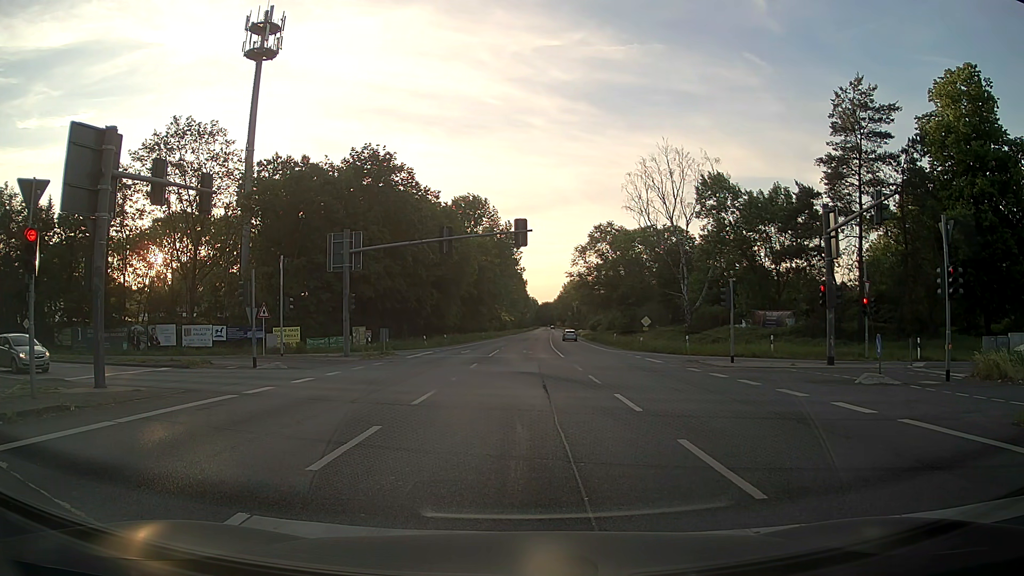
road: primary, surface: asphalt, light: Day
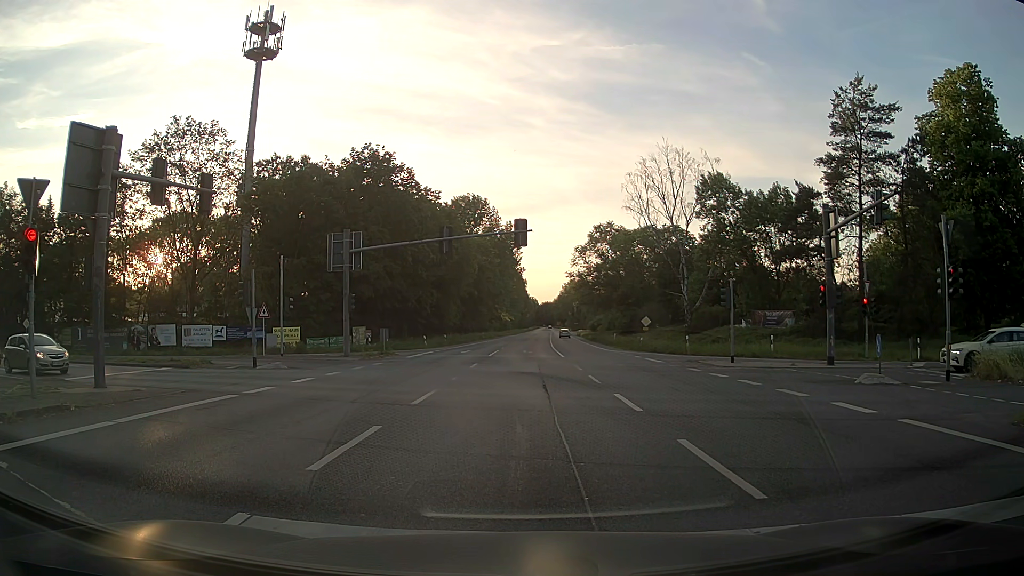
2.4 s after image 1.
(0.0, 0.0) m; 0°
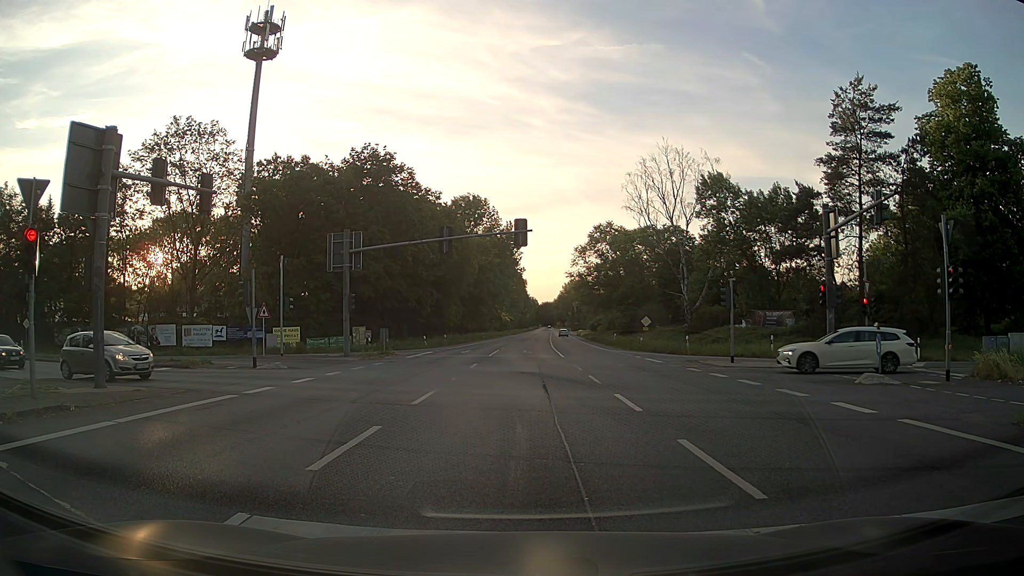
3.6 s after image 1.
(0.0, 0.0) m; 0°
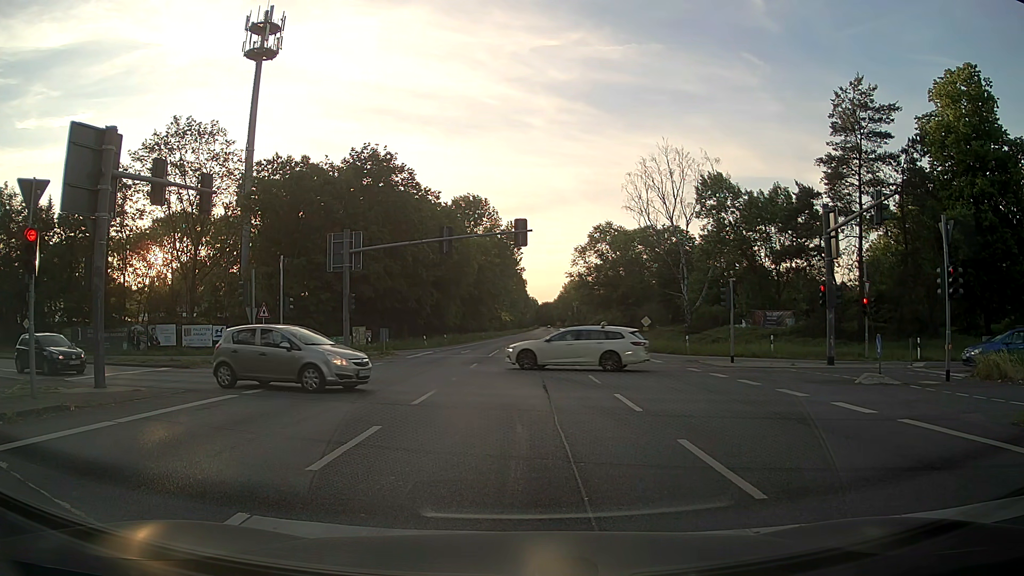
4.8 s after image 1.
(0.0, 0.0) m; 0°
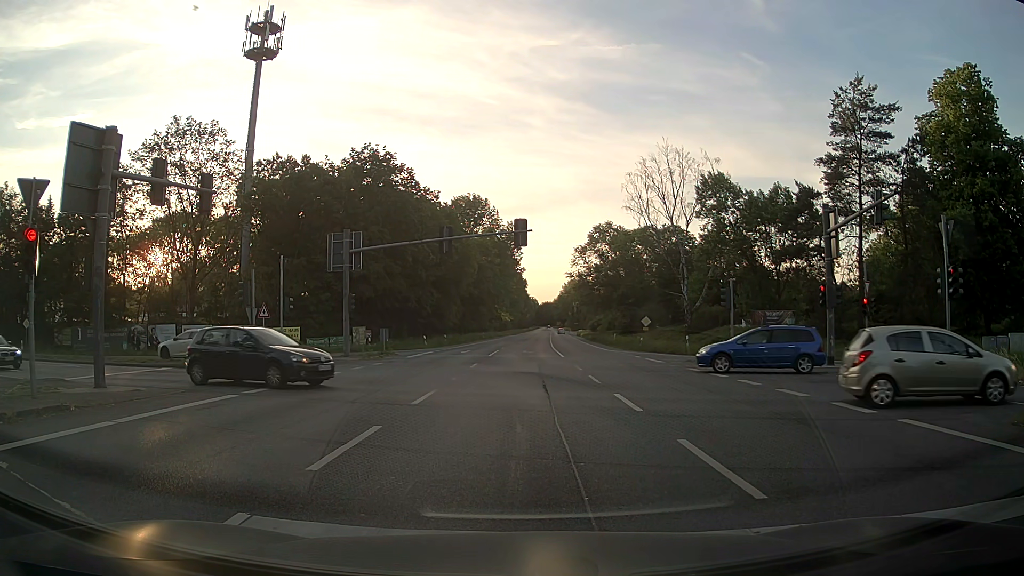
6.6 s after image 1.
(0.0, 0.0) m; 0°
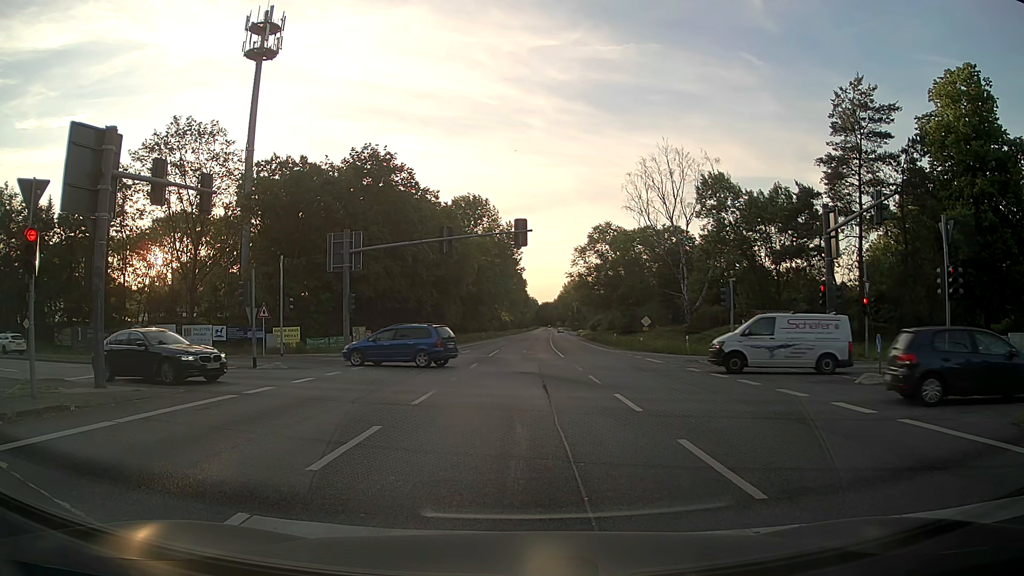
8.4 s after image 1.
(0.0, 0.0) m; 0°
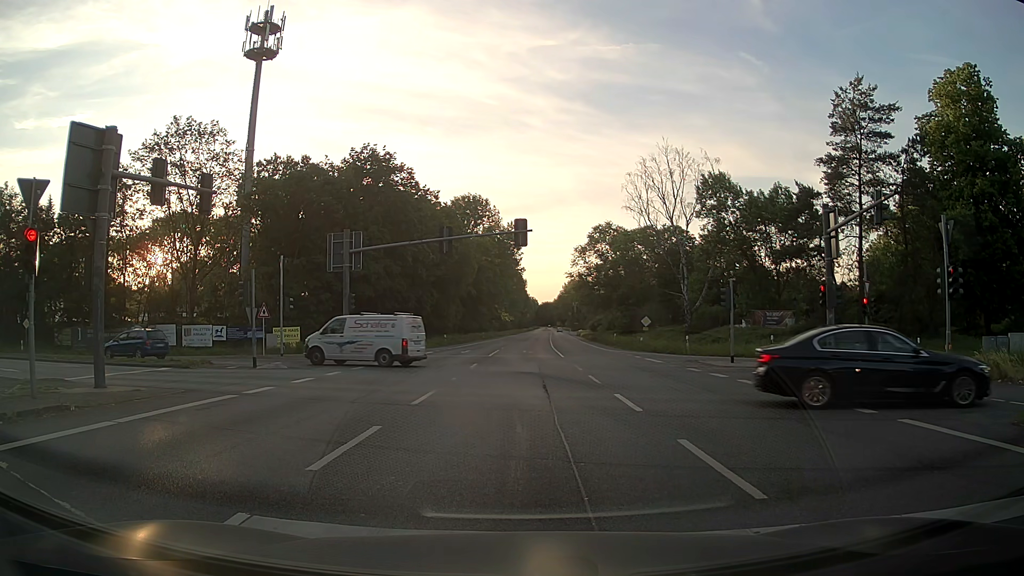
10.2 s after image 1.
(0.0, 0.0) m; 0°
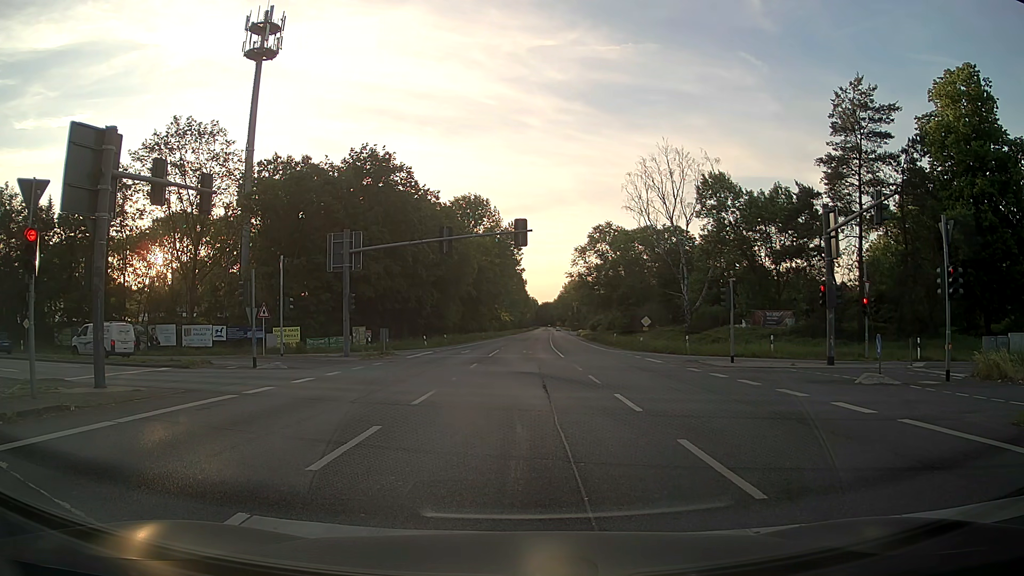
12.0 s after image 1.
(0.0, 0.0) m; 0°
(0, +10) (-1, +20) (-7, +28) (-16, +33) (-25, +36) (-35, +38) (-45, +41) (-54, +44) (-64, +47) (-73, +50) m
